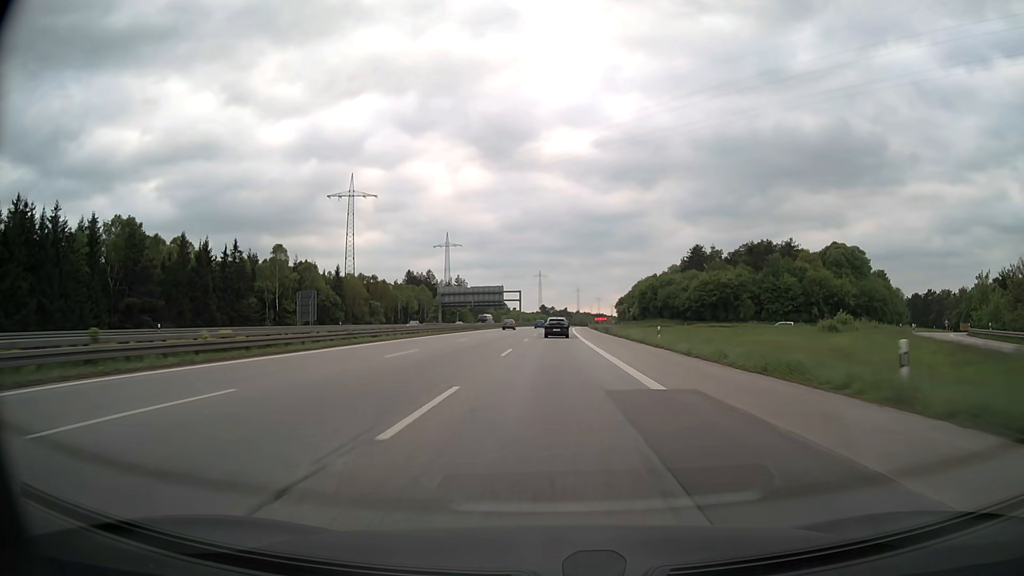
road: motorway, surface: asphalt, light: Day
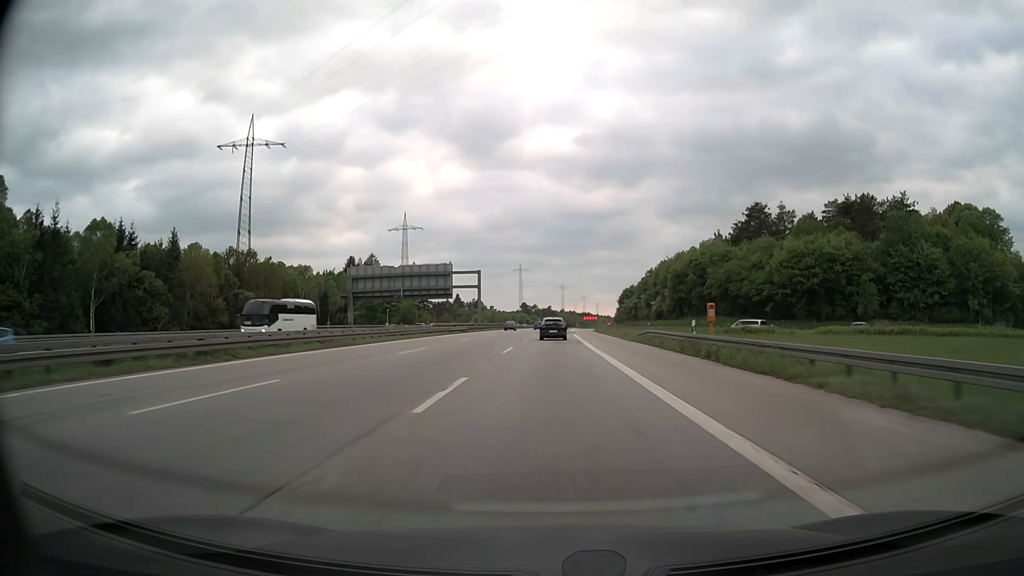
(+0.9, +69.6) m; +1°
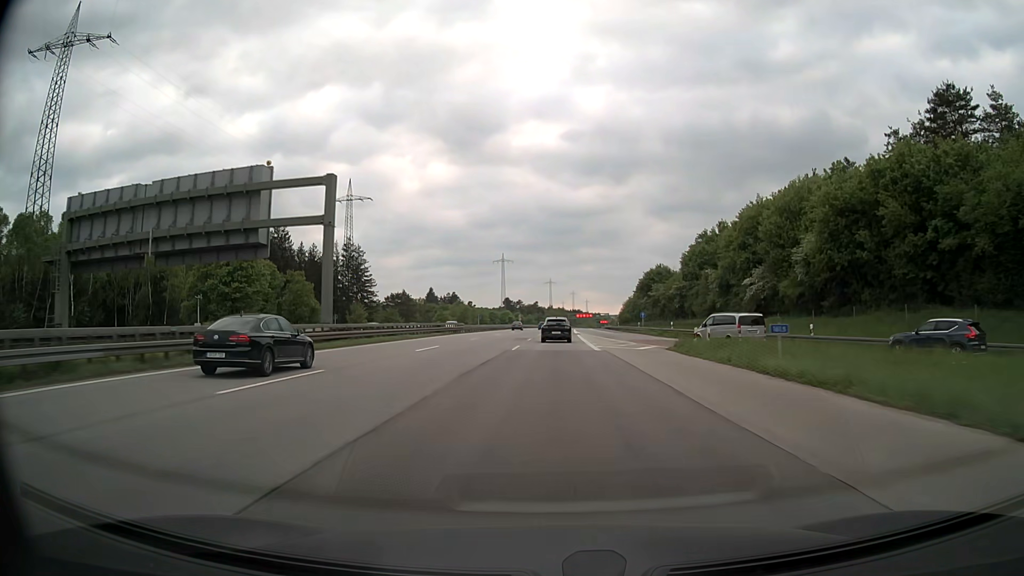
(+0.8, +69.2) m; +1°
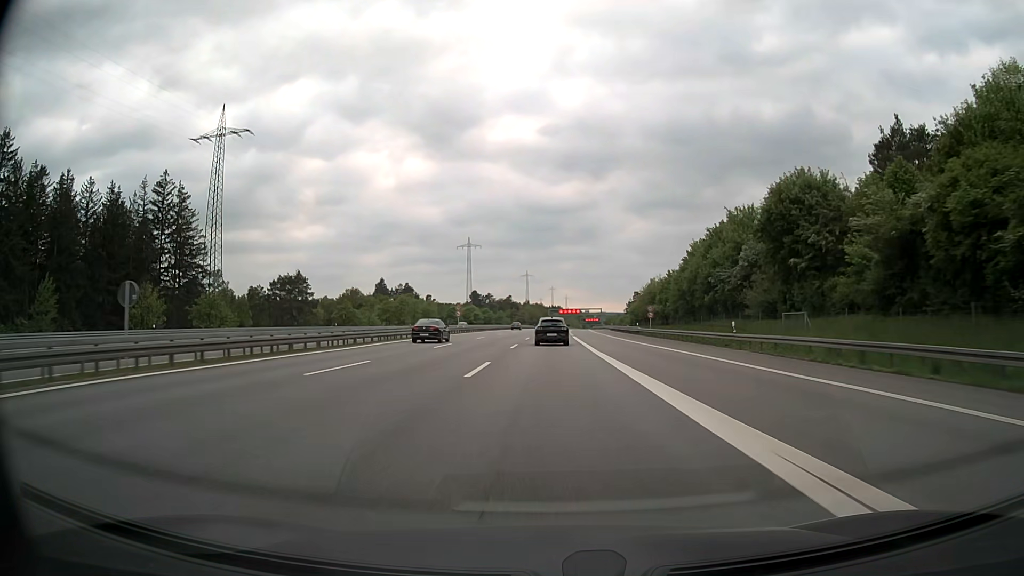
(+1.4, +85.4) m; +2°
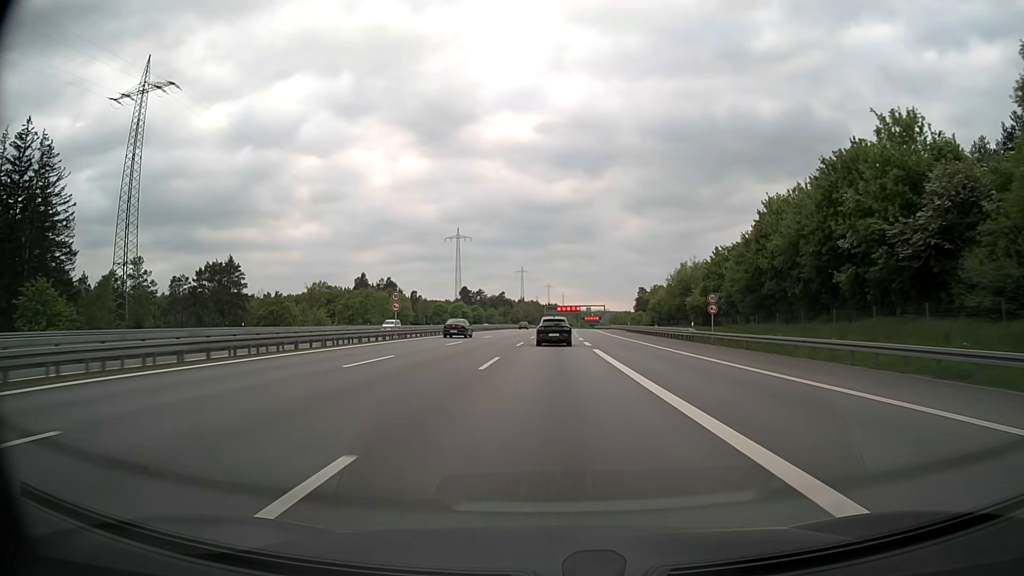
(+0.1, +33.8) m; 0°
(0, +10) (0, +20) (0, +30) (0, +40) (0, +50) (+1, +60) (+1, +70) (+1, +80) (+1, +90) (+2, +100) m
